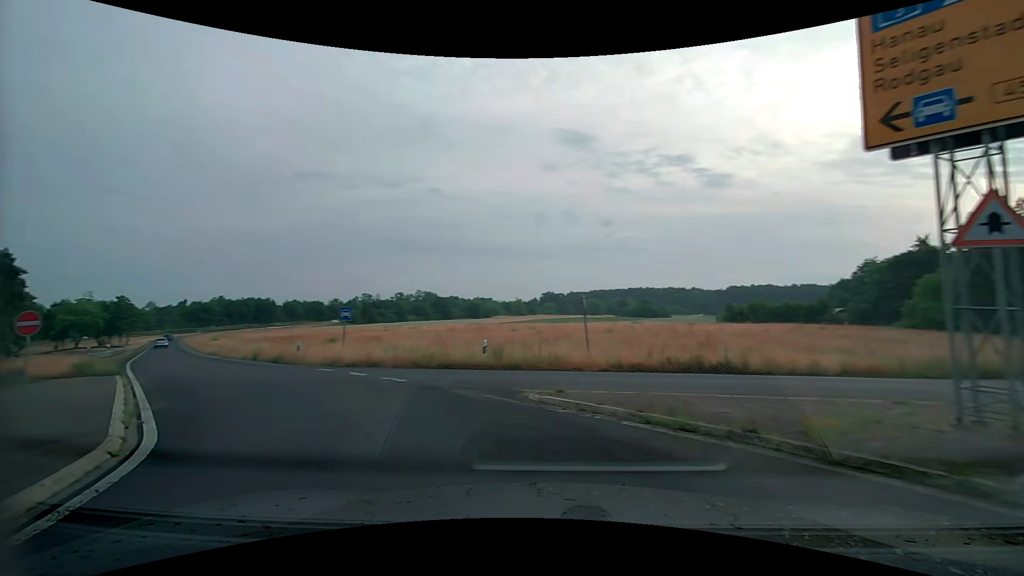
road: trunk_link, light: Day
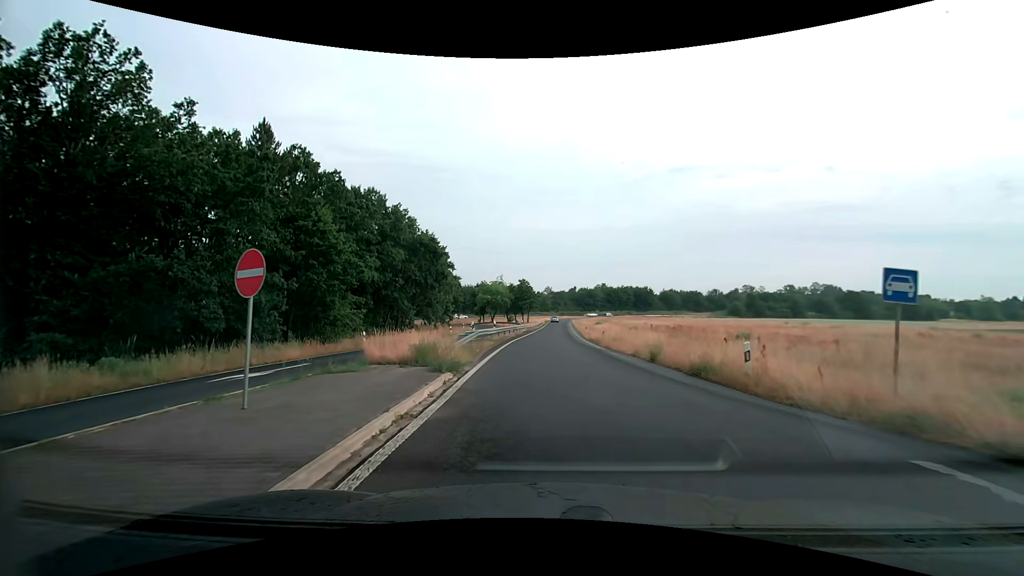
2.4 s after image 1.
(-6.7, +12.4) m; -41°
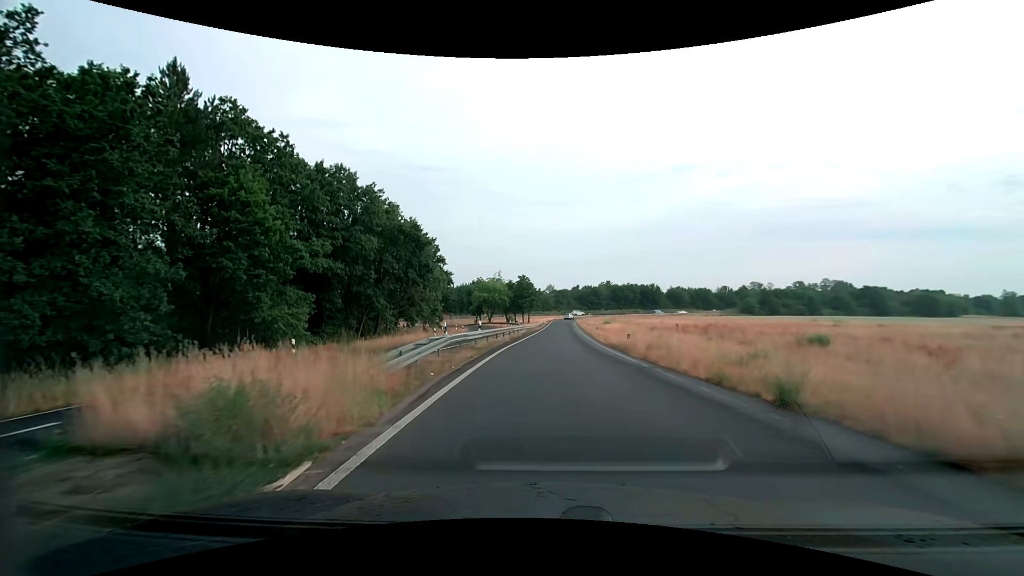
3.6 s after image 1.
(-0.1, +10.1) m; 0°
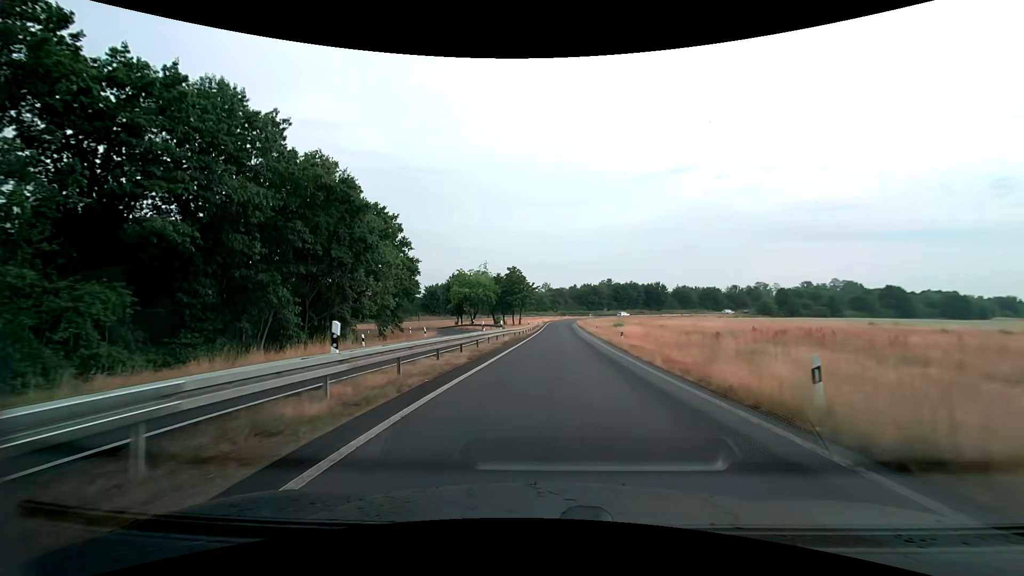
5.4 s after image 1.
(+0.1, +18.9) m; +1°
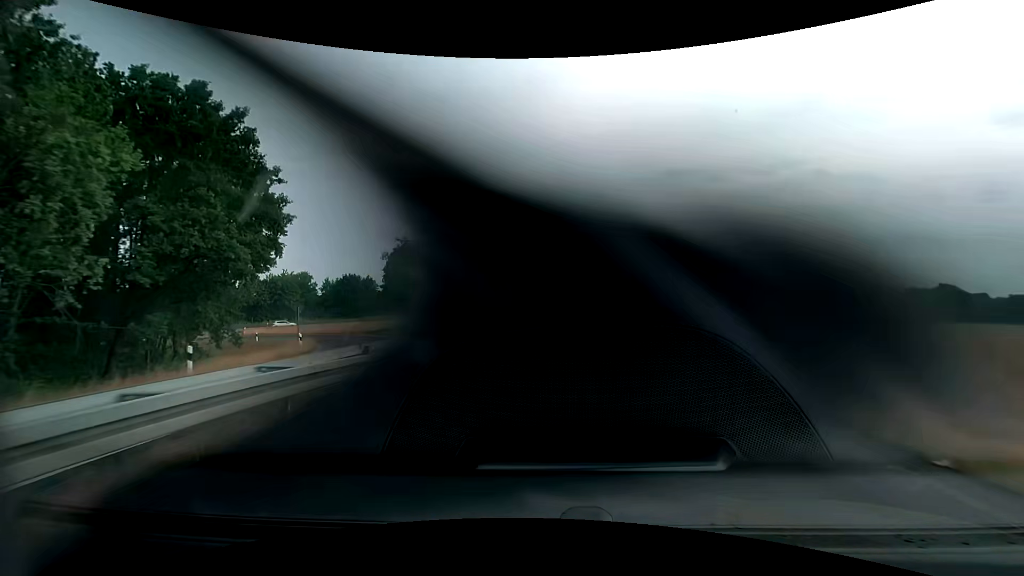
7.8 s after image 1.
(+0.1, +31.1) m; +1°
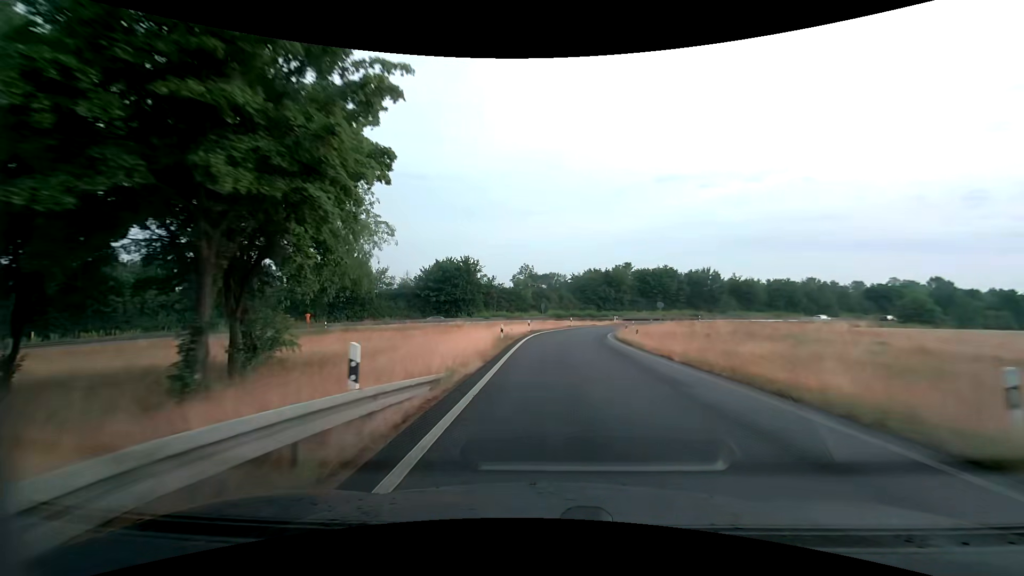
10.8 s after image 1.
(+0.5, +43.8) m; +1°
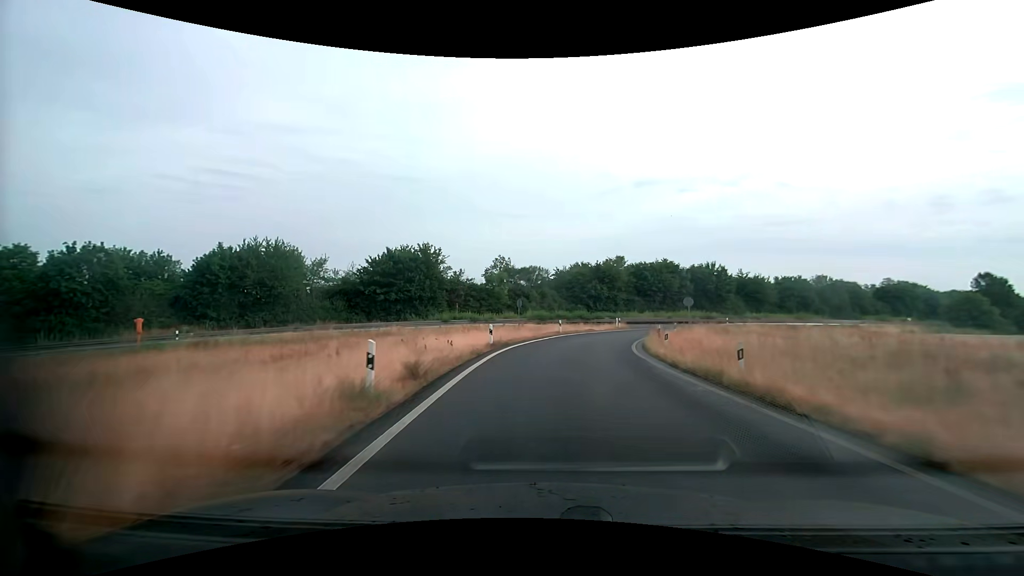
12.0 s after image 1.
(+0.3, +18.1) m; +2°
